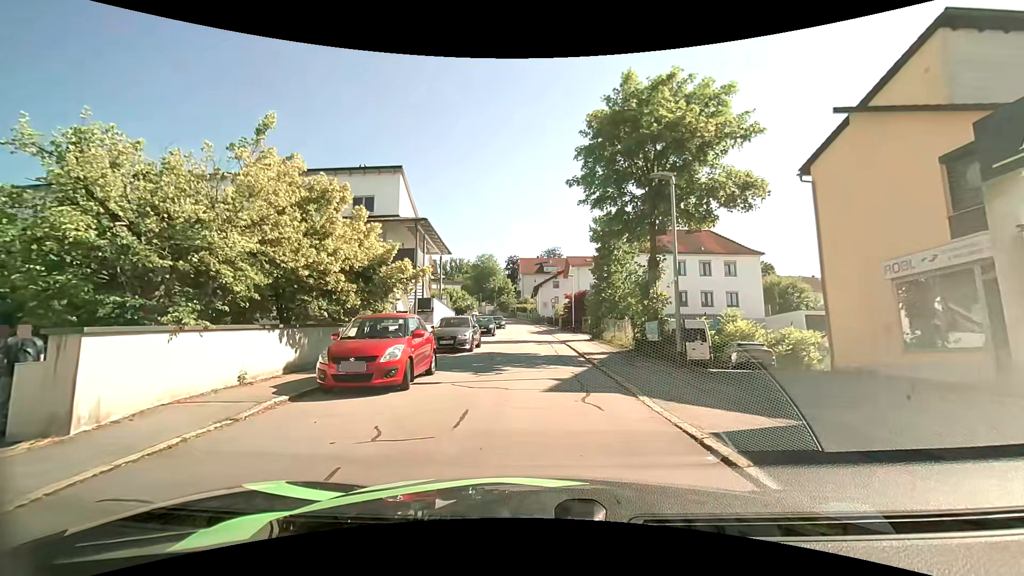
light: Day
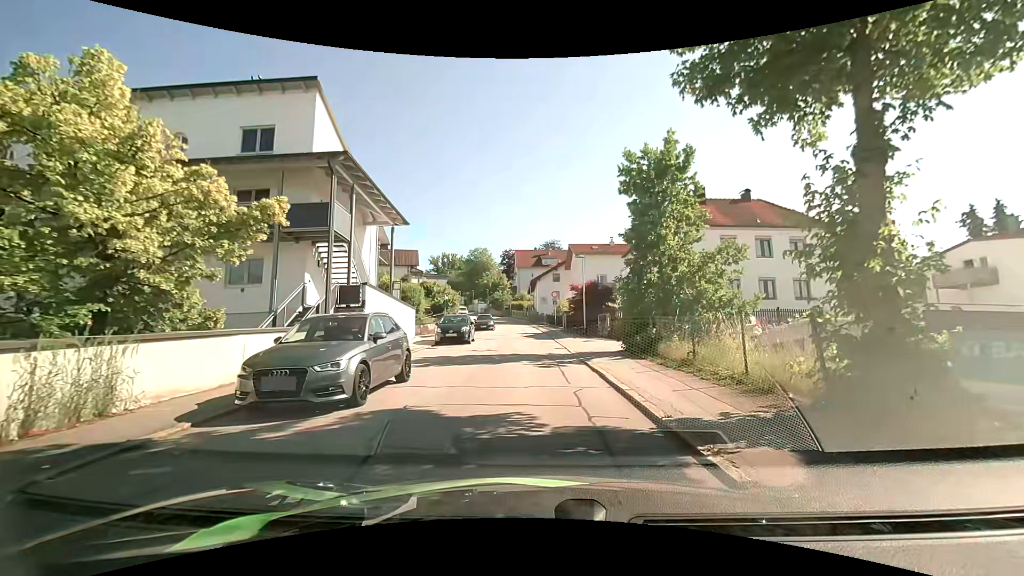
(-0.3, +12.2) m; -1°
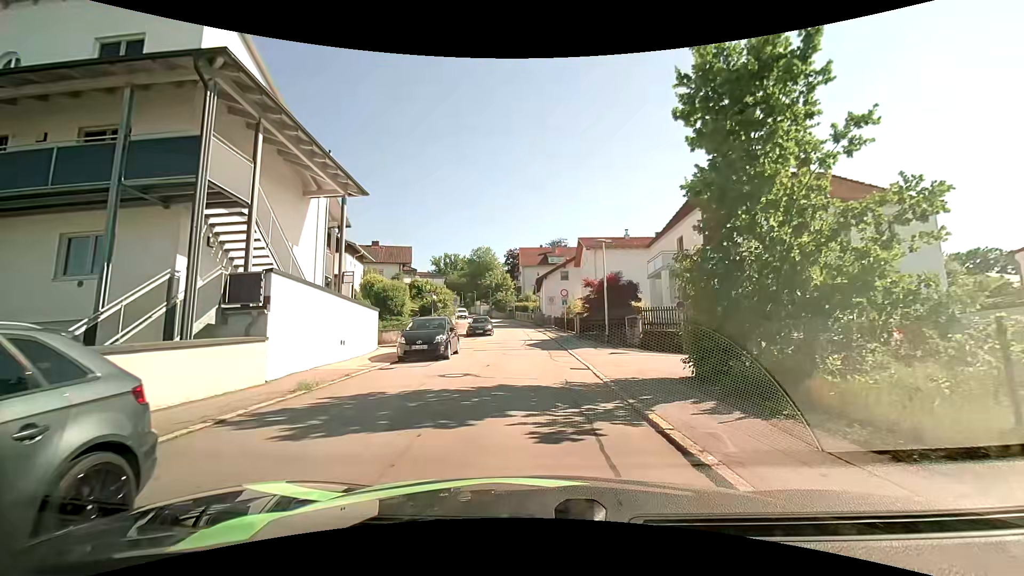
(0.0, +7.4) m; -1°
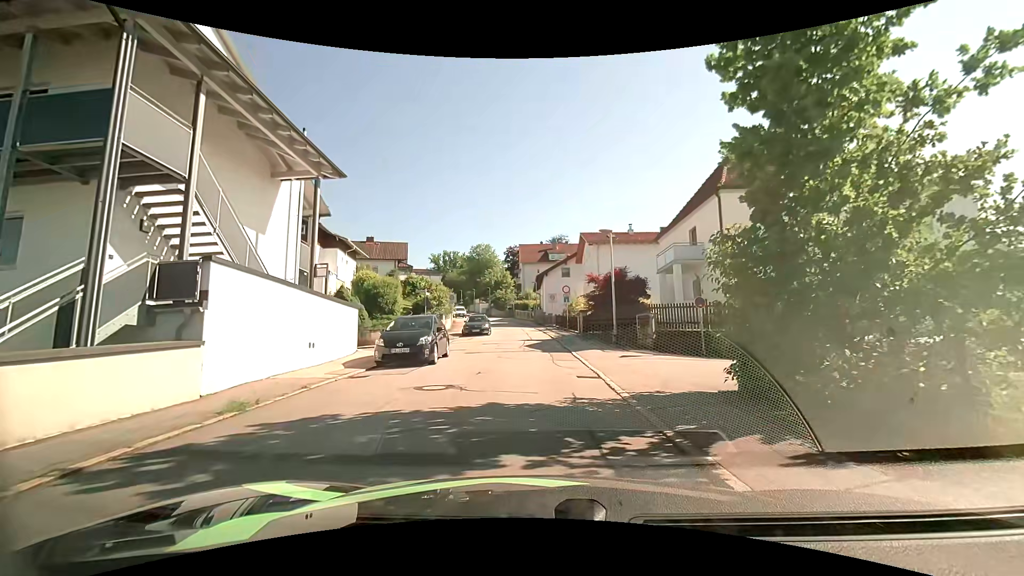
(0.0, +2.3) m; +2°
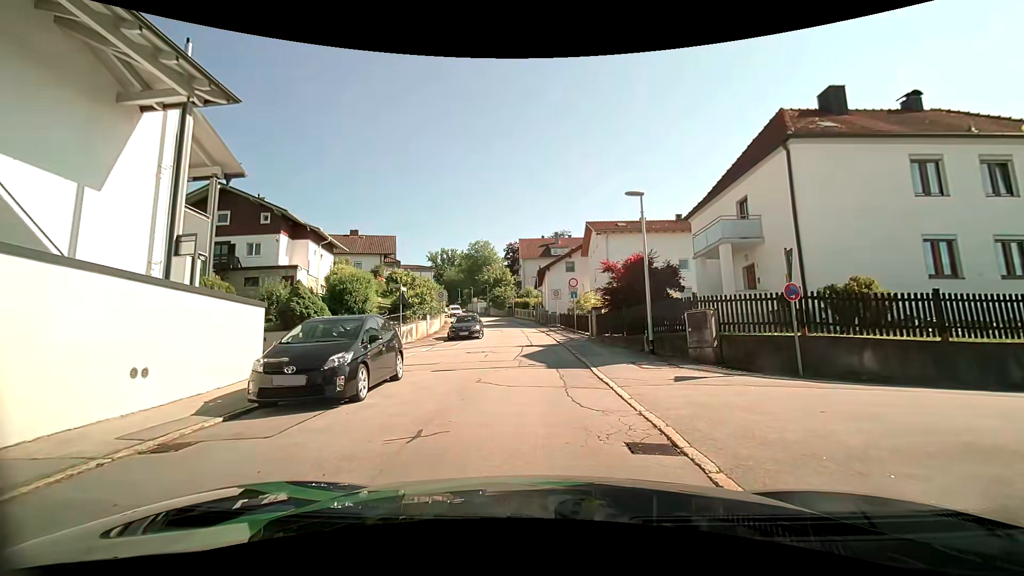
(-0.1, +6.3) m; -2°
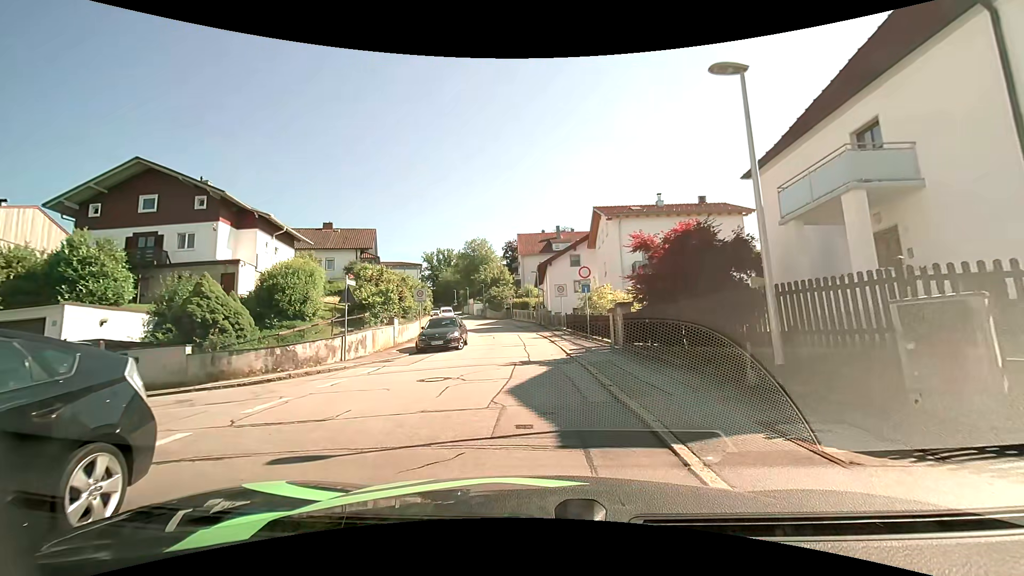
(+0.1, +7.7) m; +2°
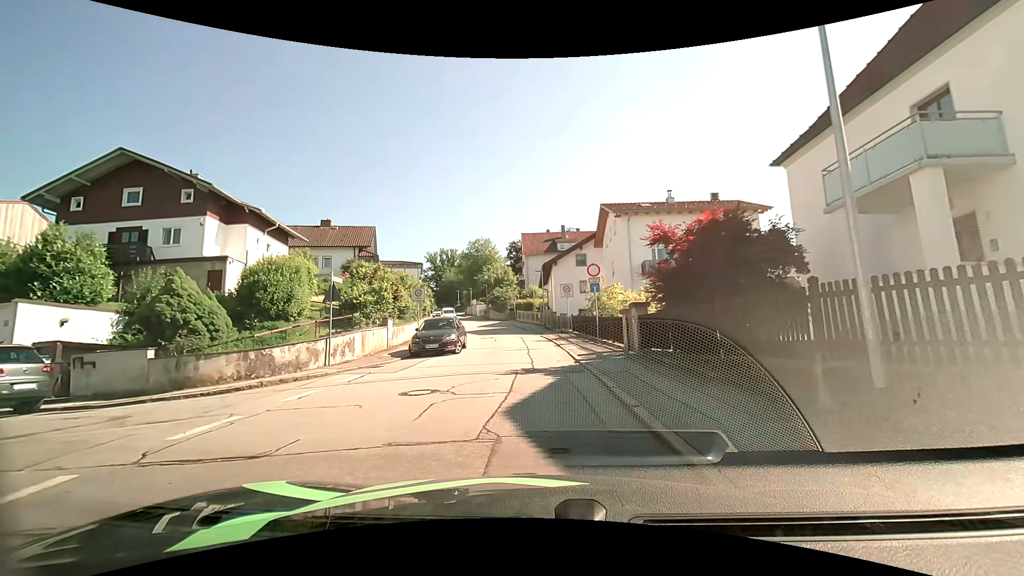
(-0.1, +1.8) m; -3°
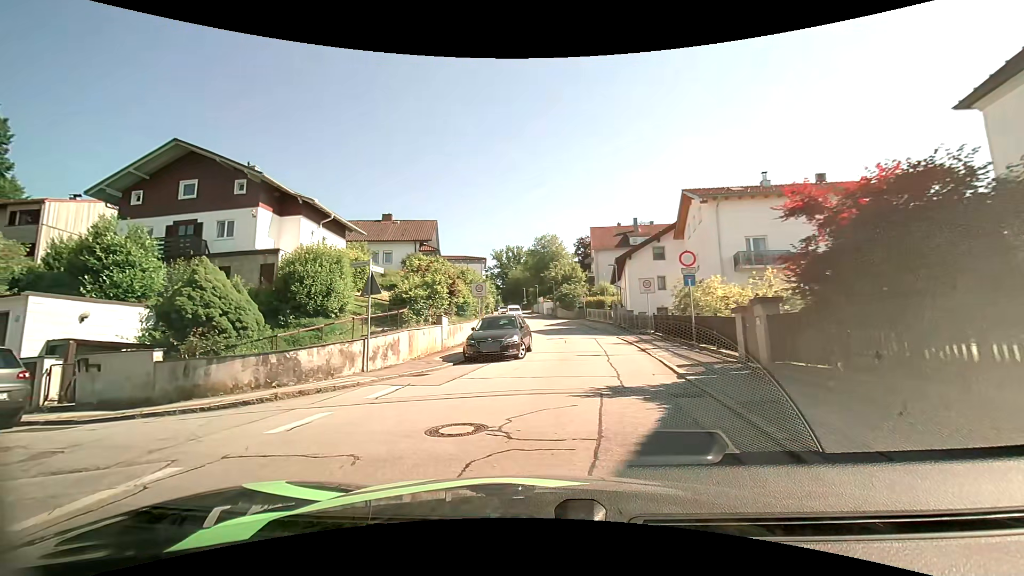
(-0.1, +3.4) m; -7°
